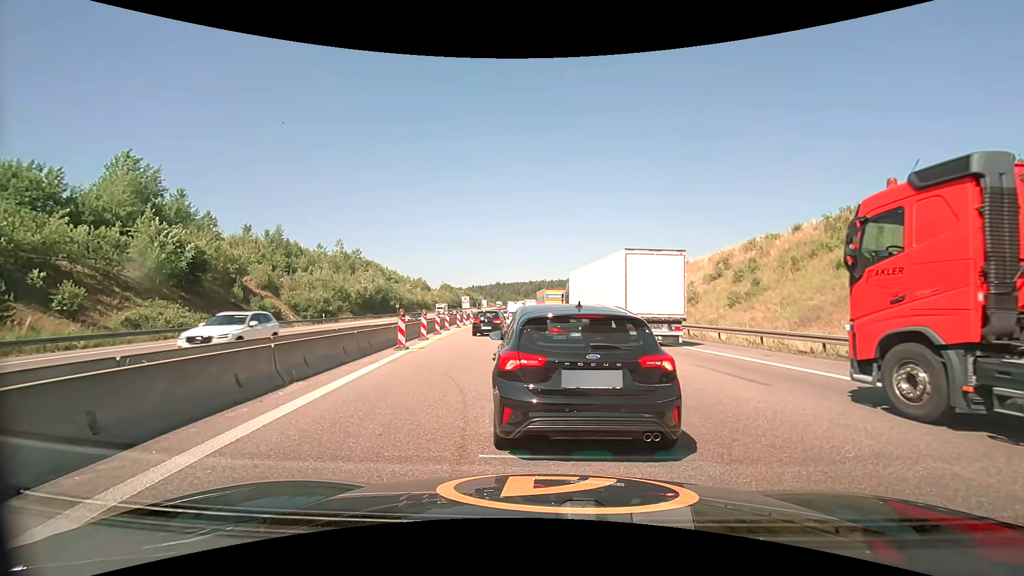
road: motorway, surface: asphalt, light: Day
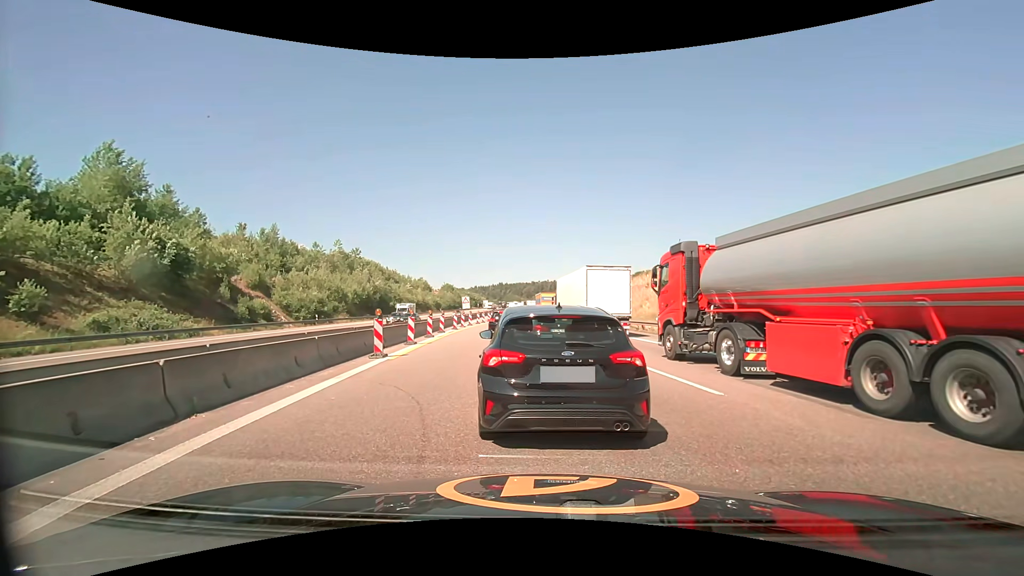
(0.0, +3.0) m; -1°
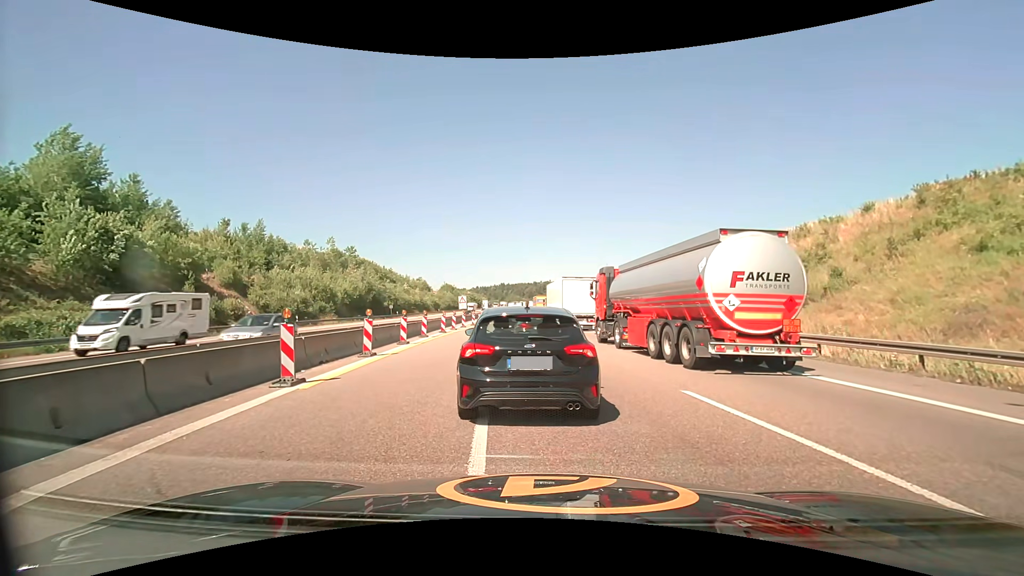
(0.0, +5.8) m; -1°
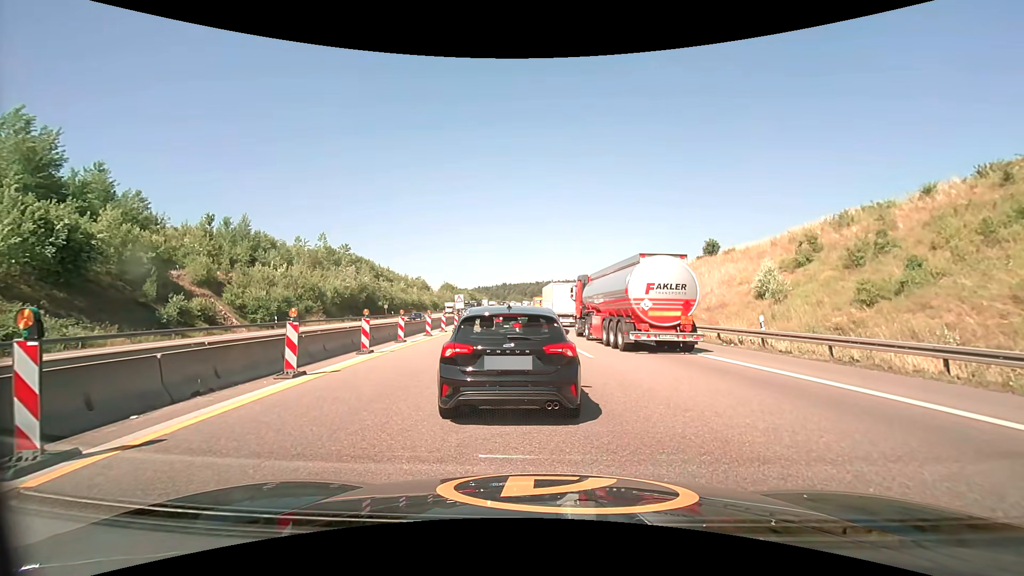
(0.0, +5.1) m; 0°
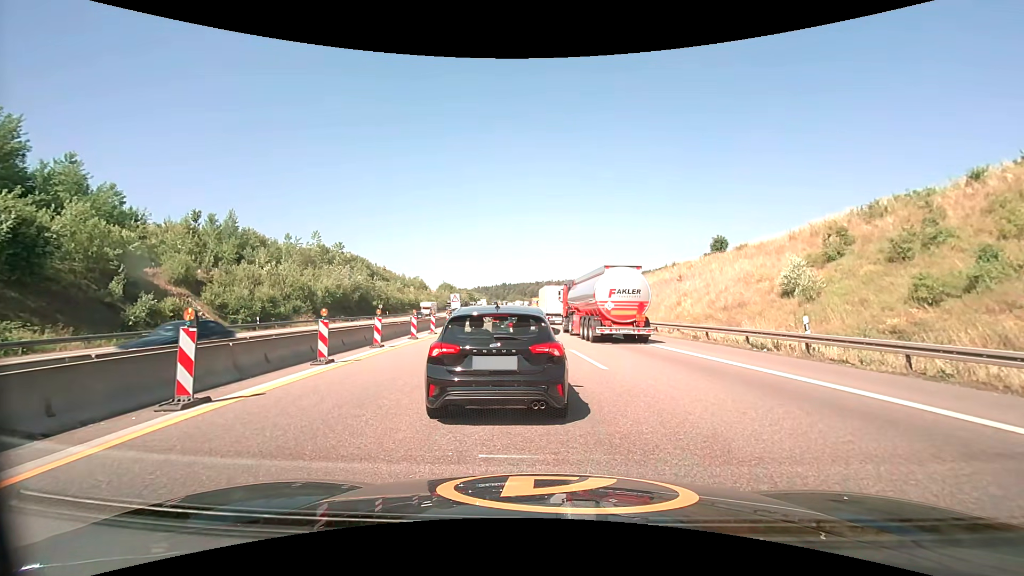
(0.0, +3.3) m; +1°
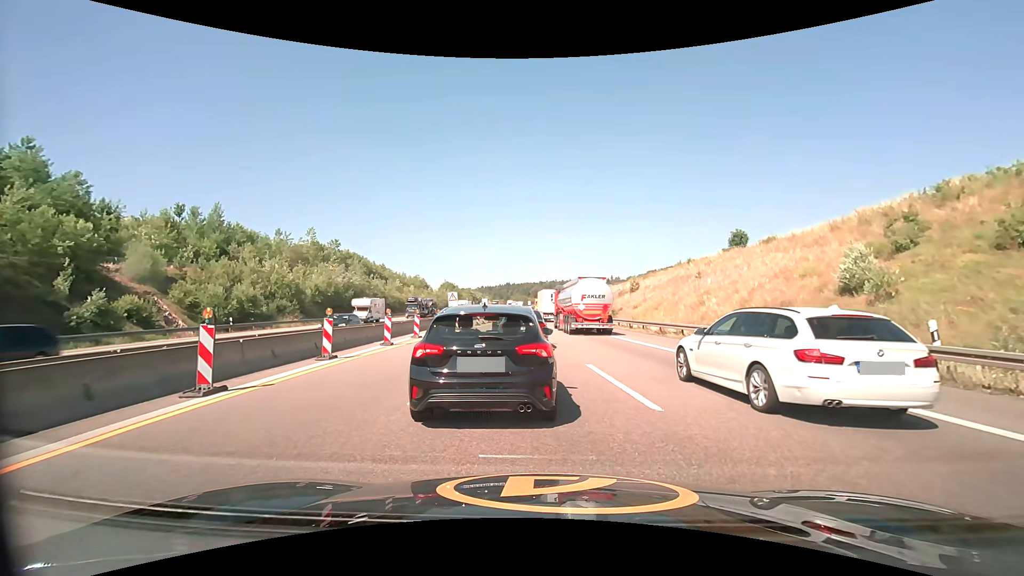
(0.0, +5.0) m; -1°
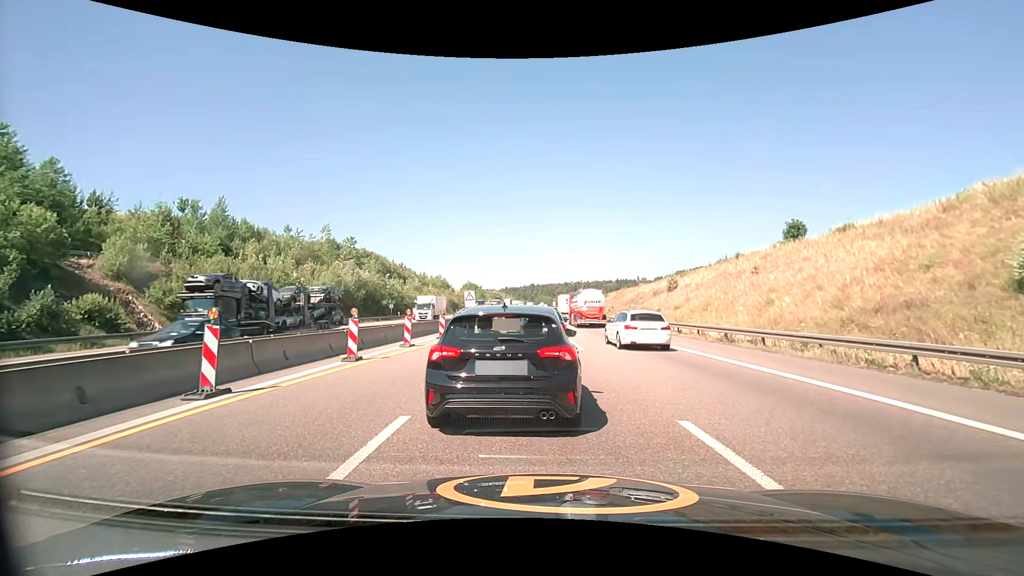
(-0.1, +6.5) m; -4°
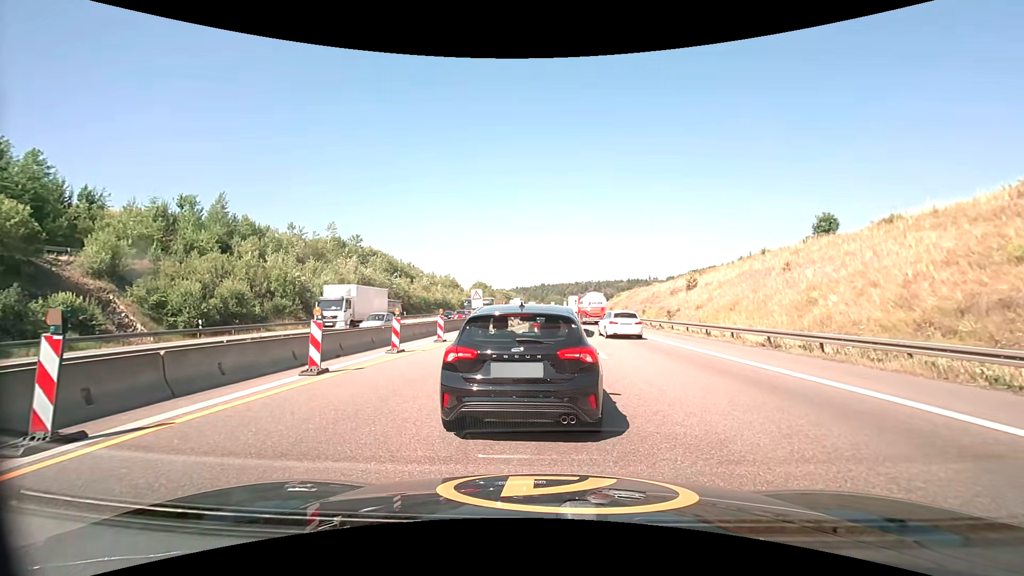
(0.0, +3.2) m; 0°
(0, +10) (0, +20) (0, +30) (+1, +40) (+1, +50) (+2, +60) (+2, +70) (+3, +80) (+3, +90) (+4, +100) m
